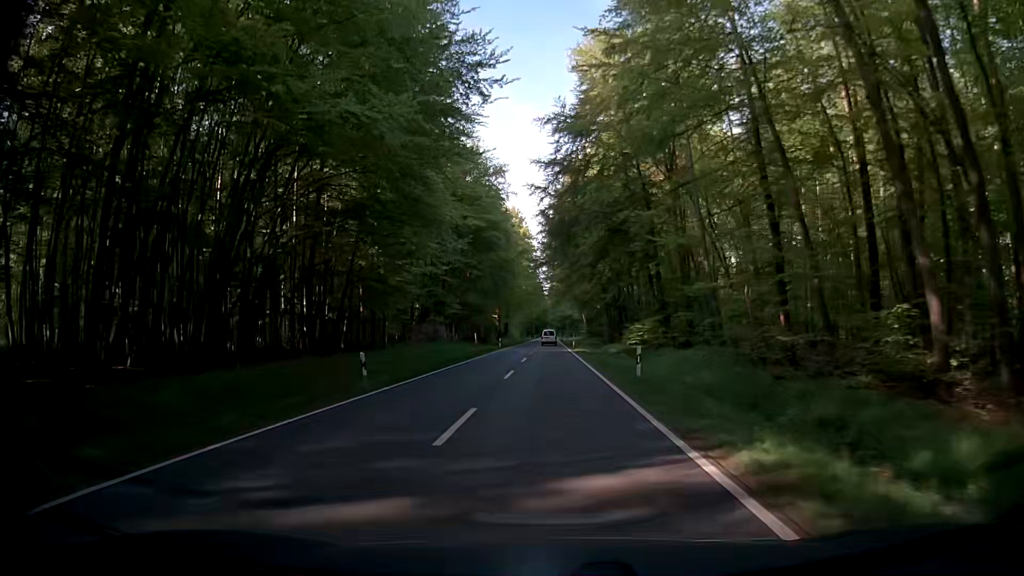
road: secondary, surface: asphalt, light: Day
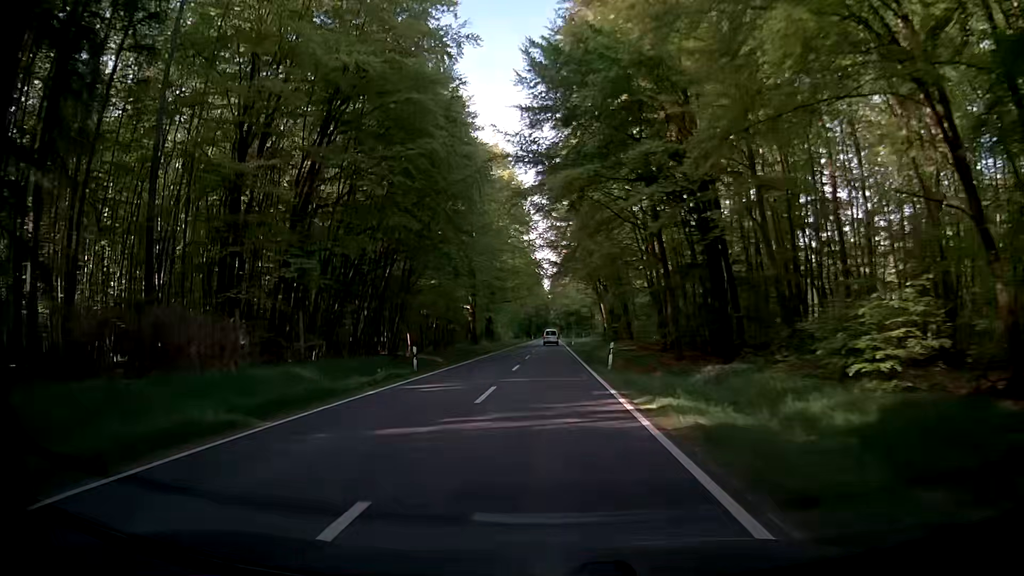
(-0.2, +43.0) m; +1°
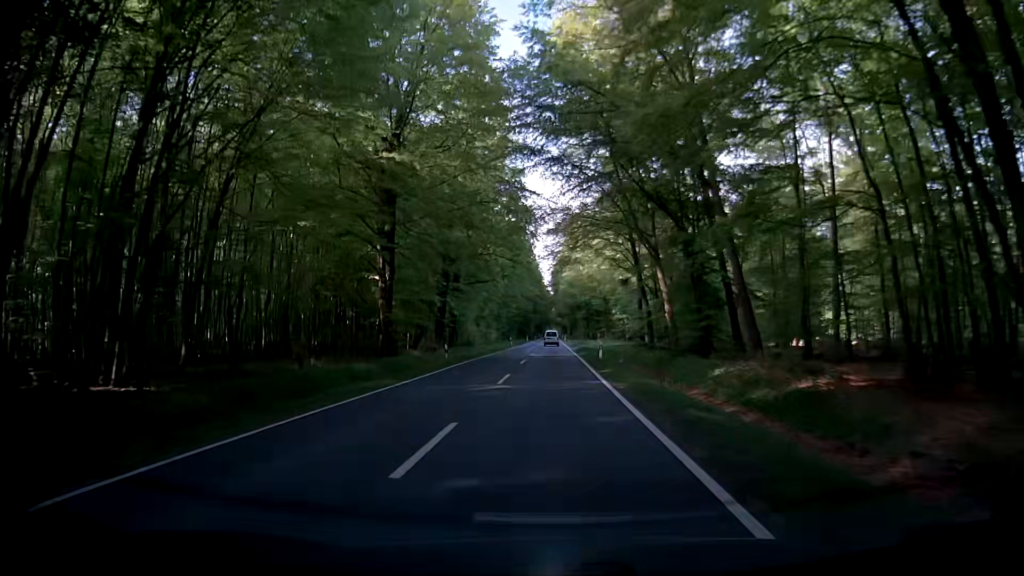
(-1.1, +43.0) m; -1°
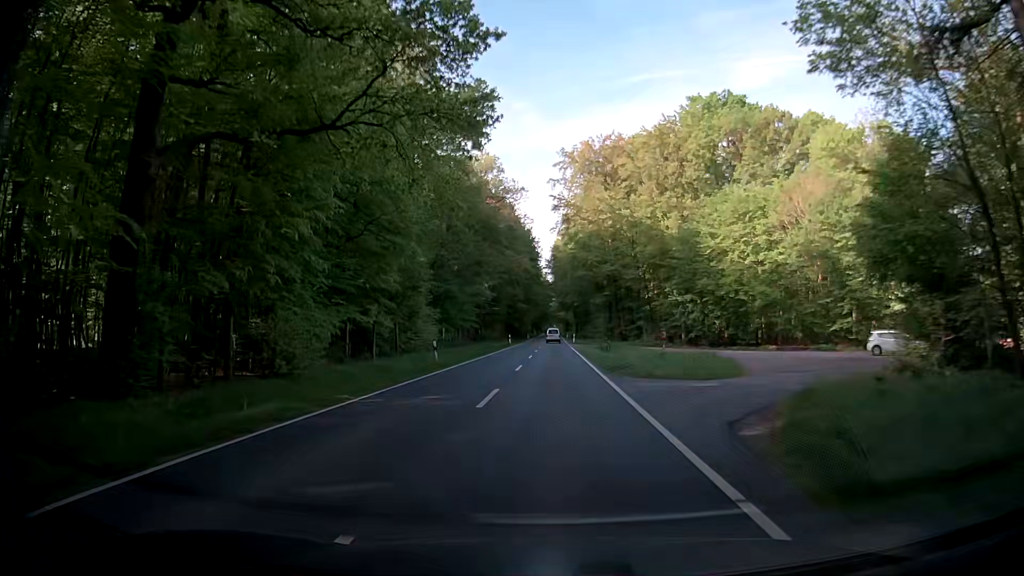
(-0.6, +53.9) m; -1°
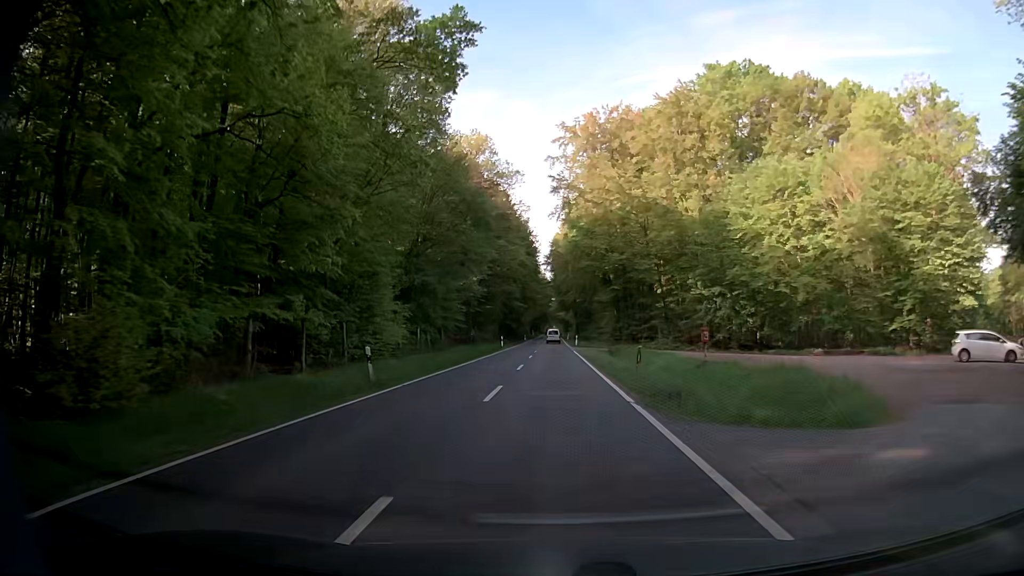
(+0.1, +10.8) m; 0°
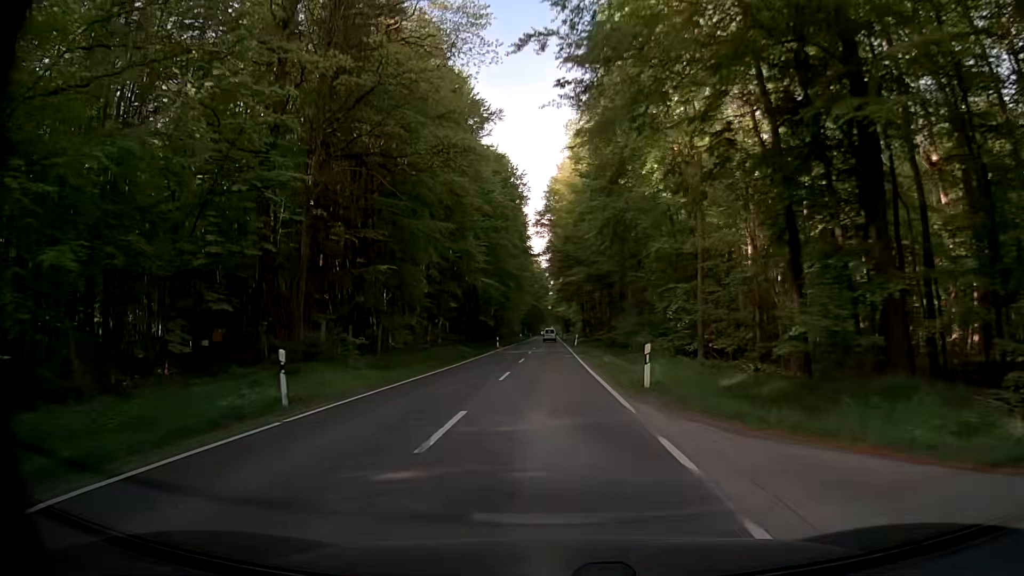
(+0.1, +54.0) m; 0°
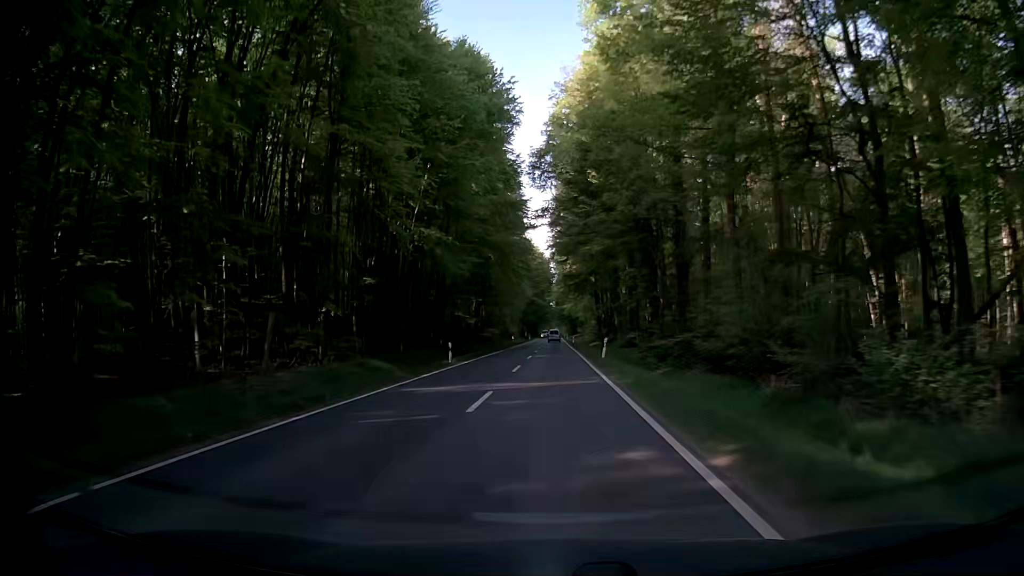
(-0.1, +32.3) m; 0°
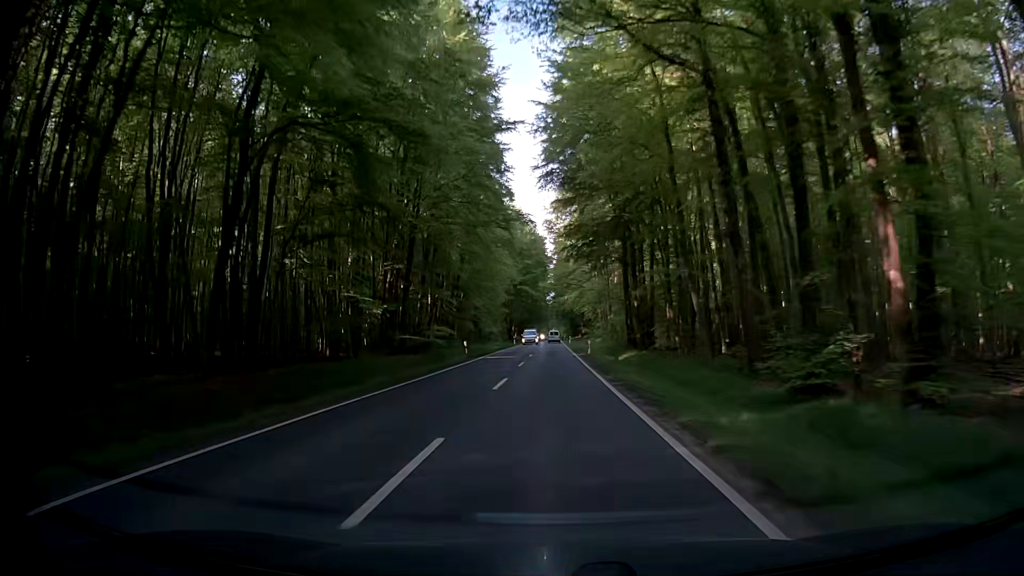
(+0.1, +42.9) m; -1°
(0, +10) (0, +20) (+1, +30) (+1, +40) (+1, +50) (+1, +60) (+1, +70) (0, +80) (+1, +90) (+1, +100) m
